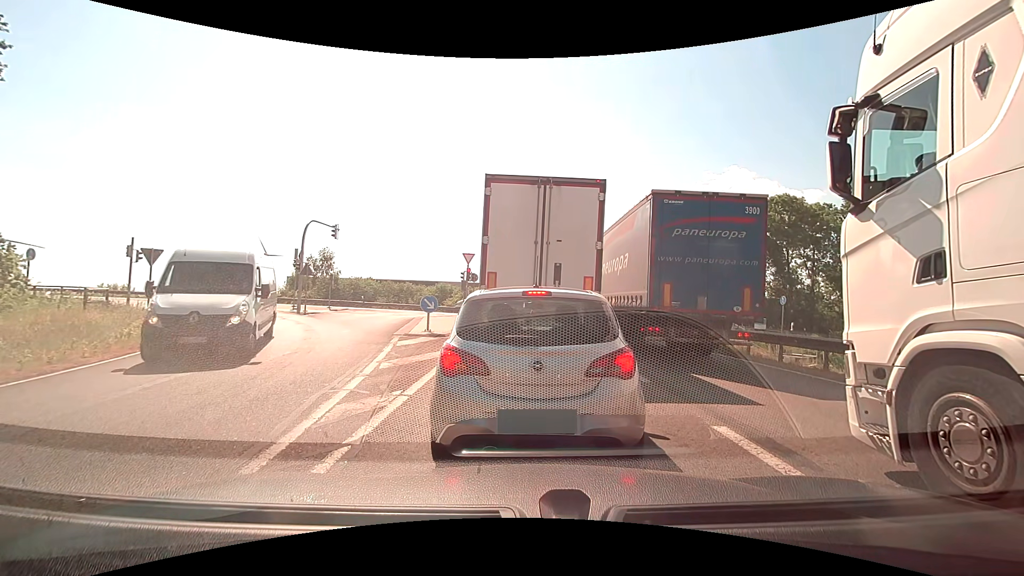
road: motorway_link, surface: asphalt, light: Day
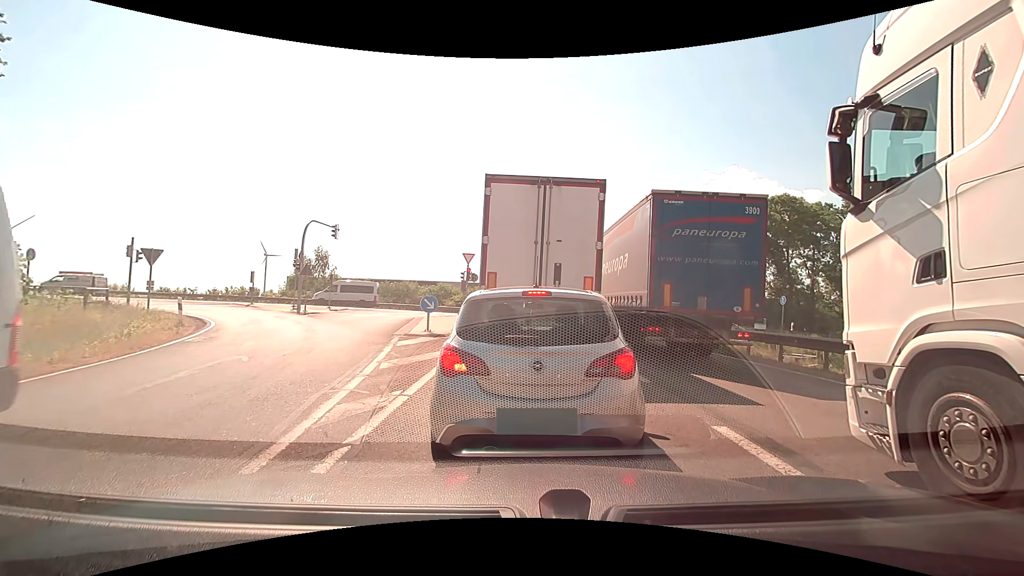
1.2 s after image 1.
(0.0, 0.0) m; 0°
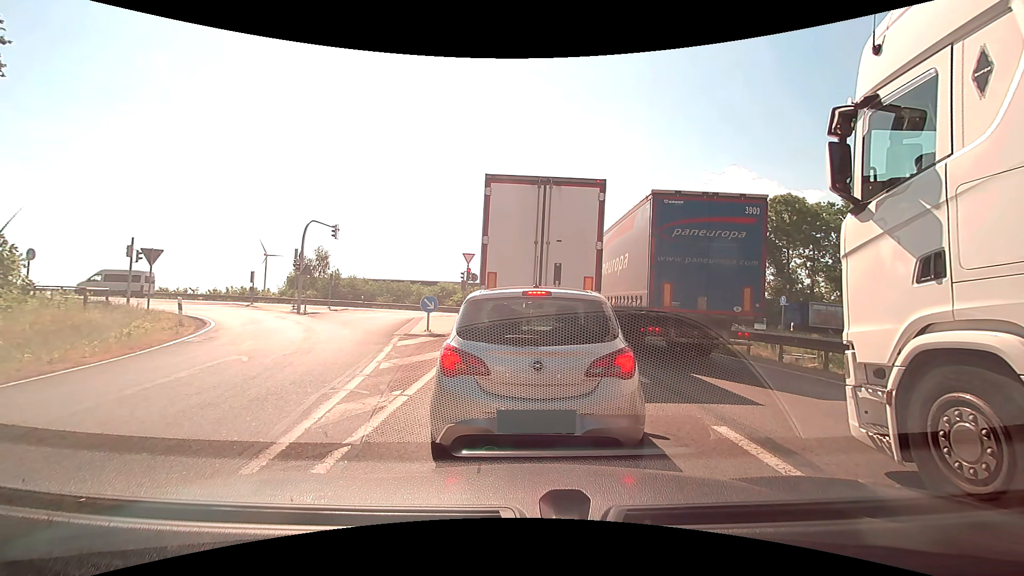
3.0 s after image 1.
(0.0, 0.0) m; 0°
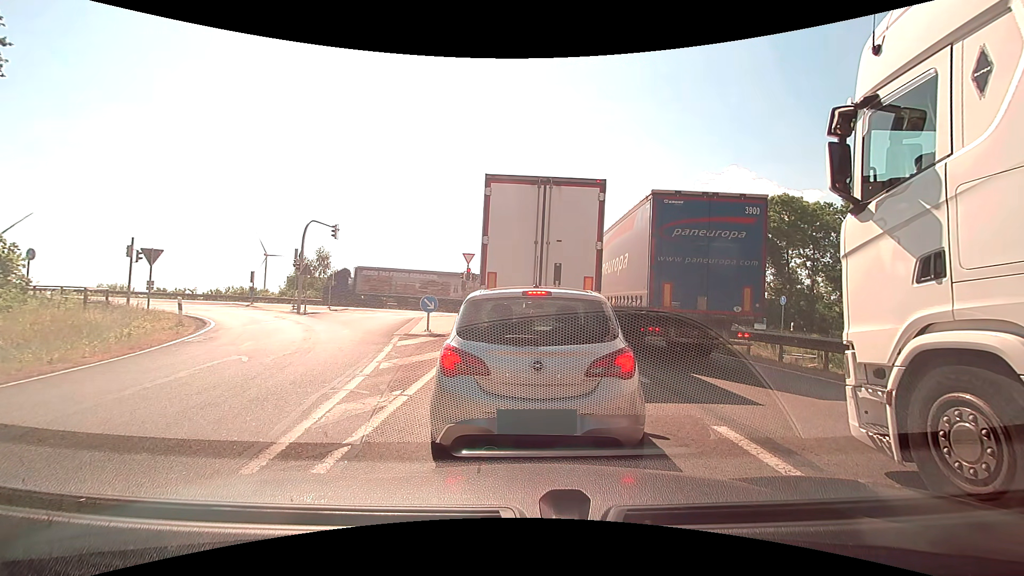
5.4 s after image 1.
(0.0, 0.0) m; 0°
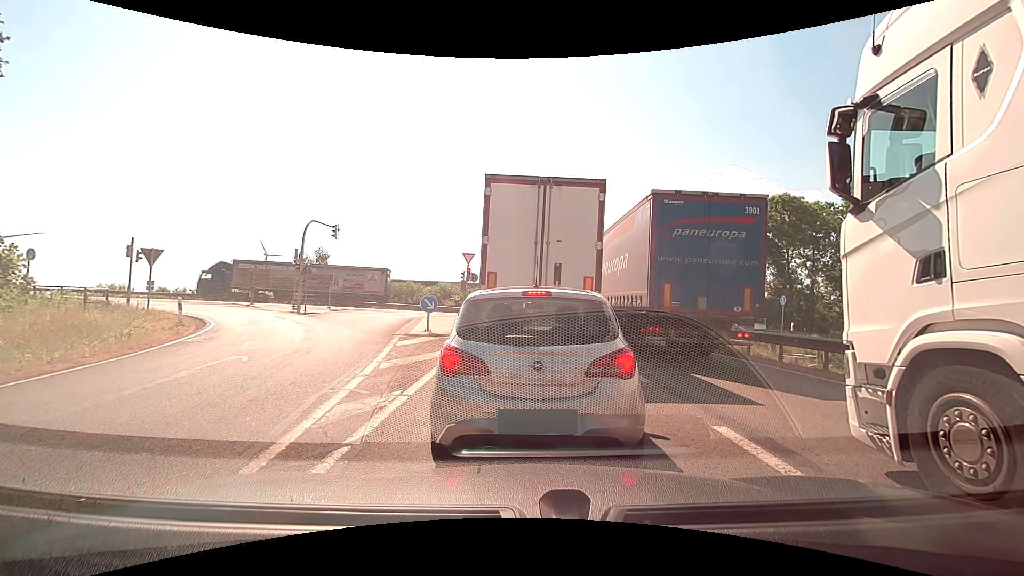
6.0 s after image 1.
(0.0, 0.0) m; 0°
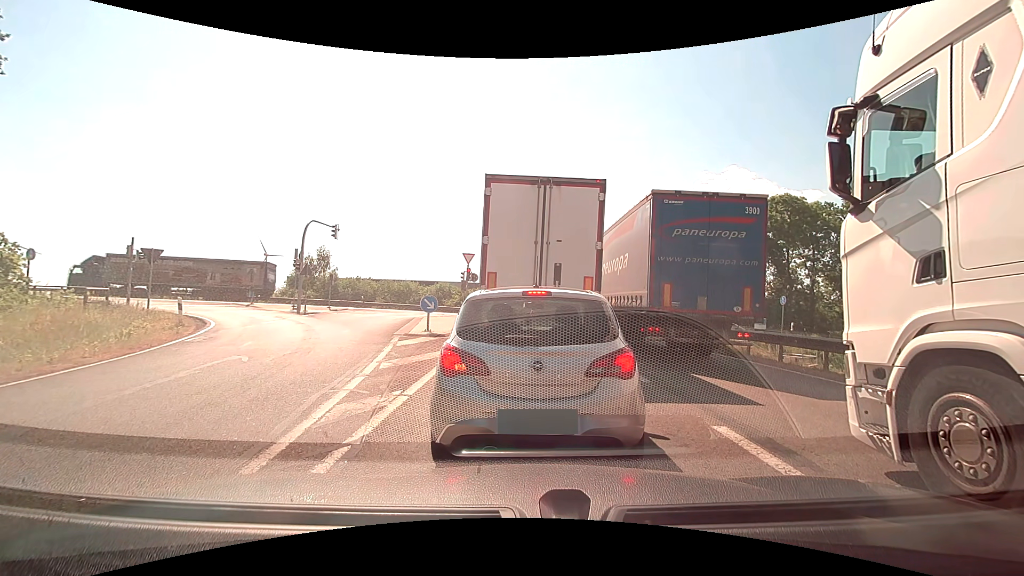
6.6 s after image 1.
(0.0, 0.0) m; 0°
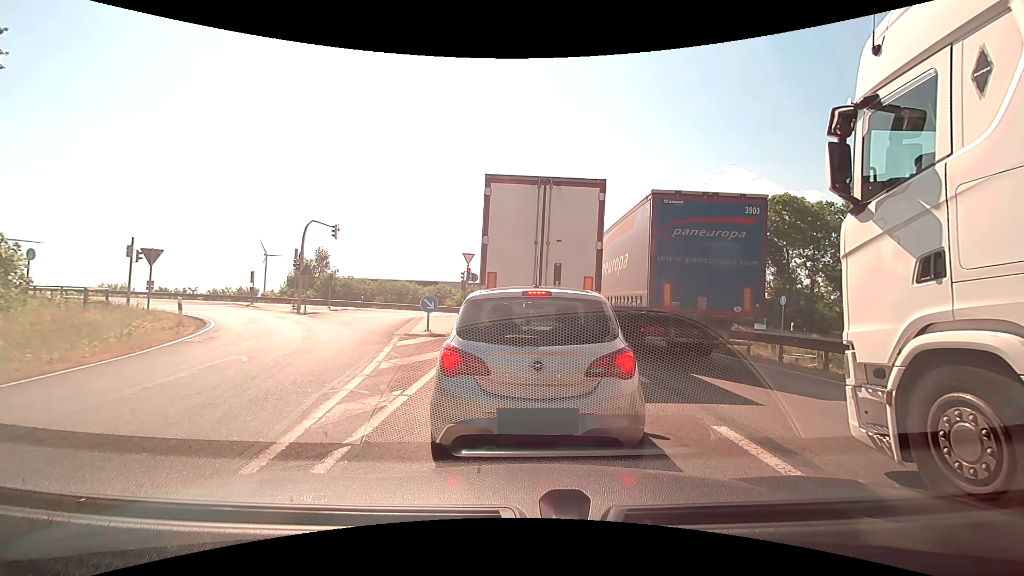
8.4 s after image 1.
(0.0, 0.0) m; 0°
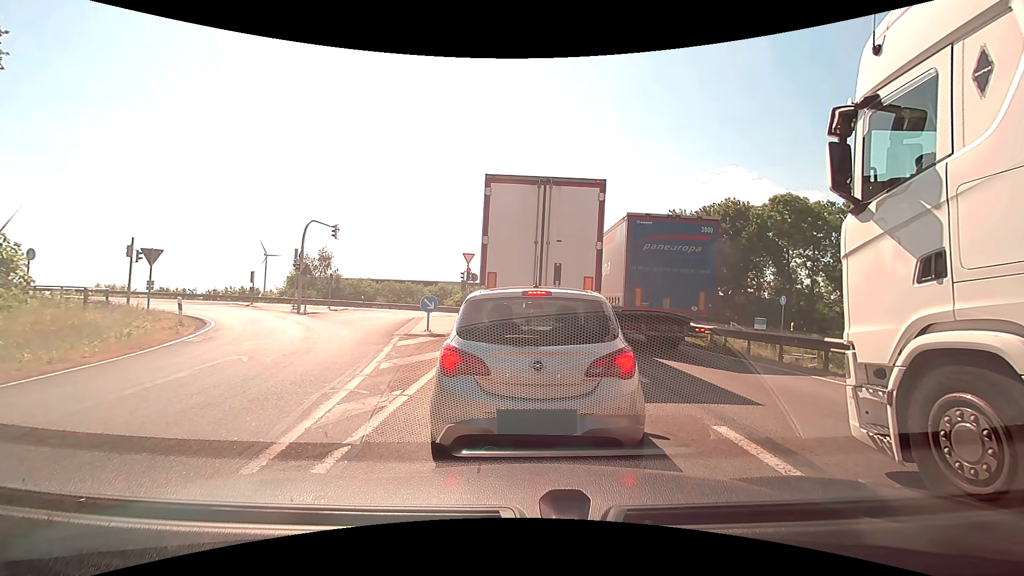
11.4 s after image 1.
(0.0, 0.0) m; 0°
(0, +10) (+1, +20) (+1, +30) (+1, +40) (-6, +47) (-16, +49) (-26, +48) (-36, +47) (-45, +47) (-55, +46) m
